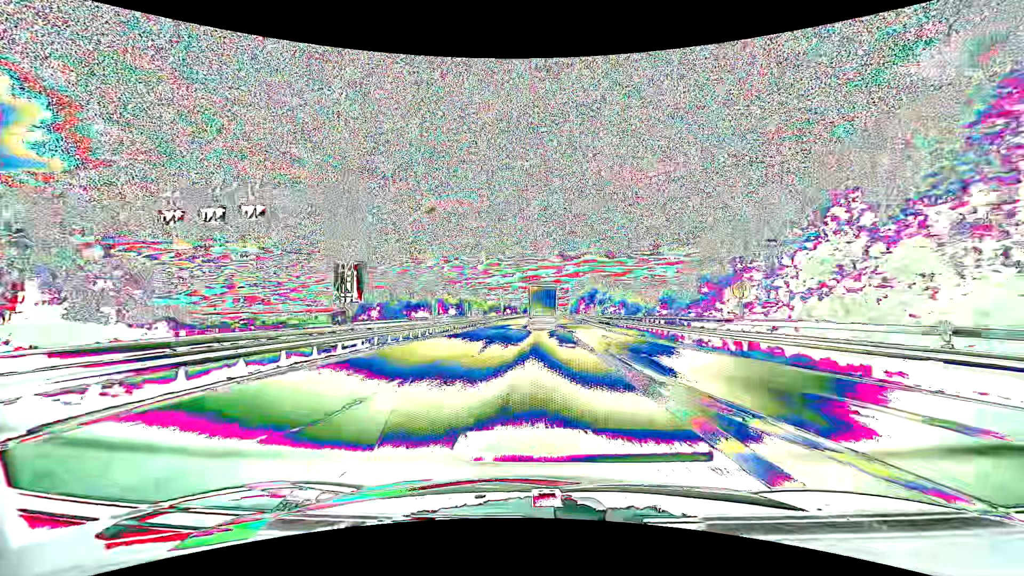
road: motorway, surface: asphalt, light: Day
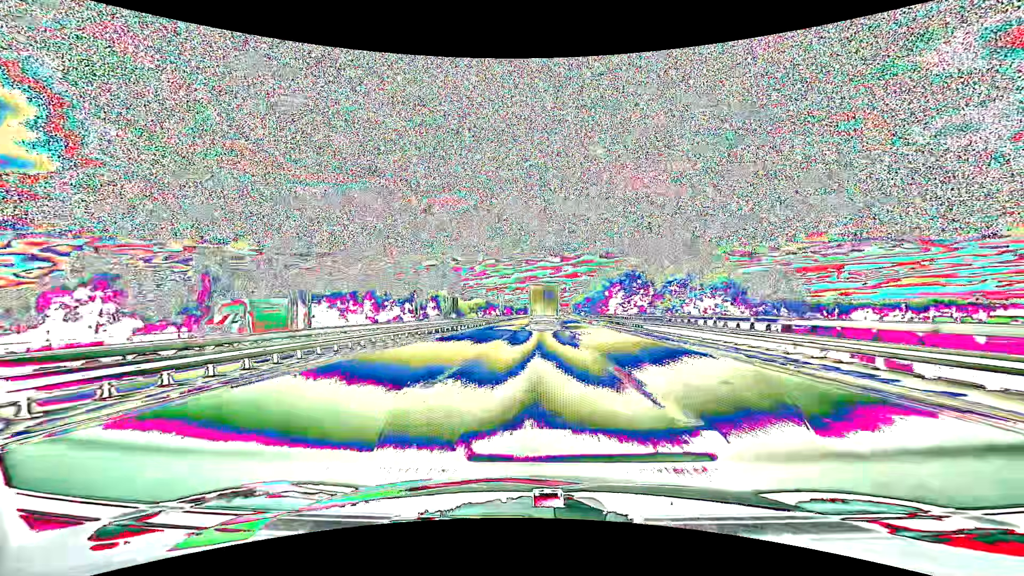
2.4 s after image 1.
(+0.3, +60.4) m; 0°
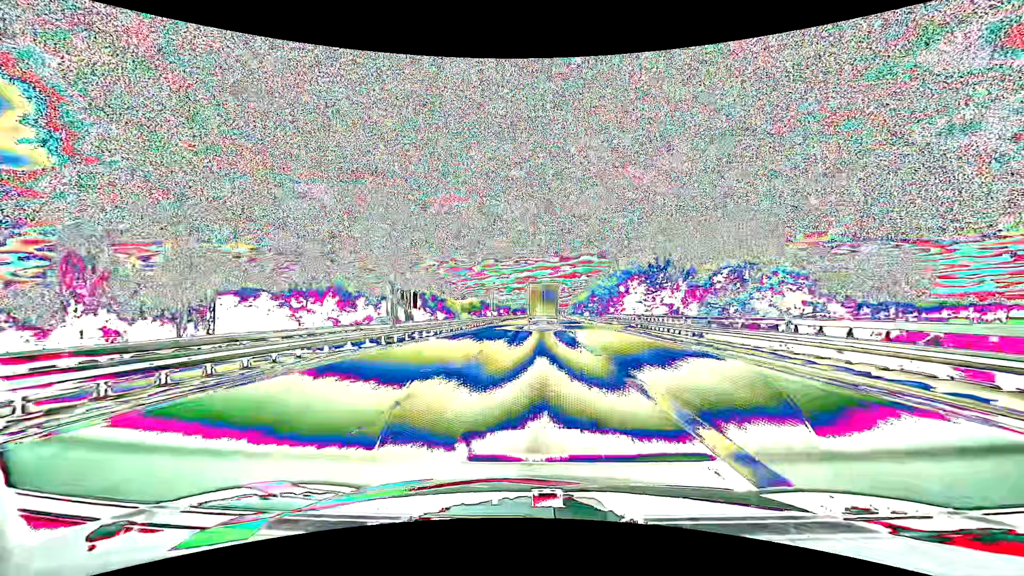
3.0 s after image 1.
(0.0, +14.7) m; 0°
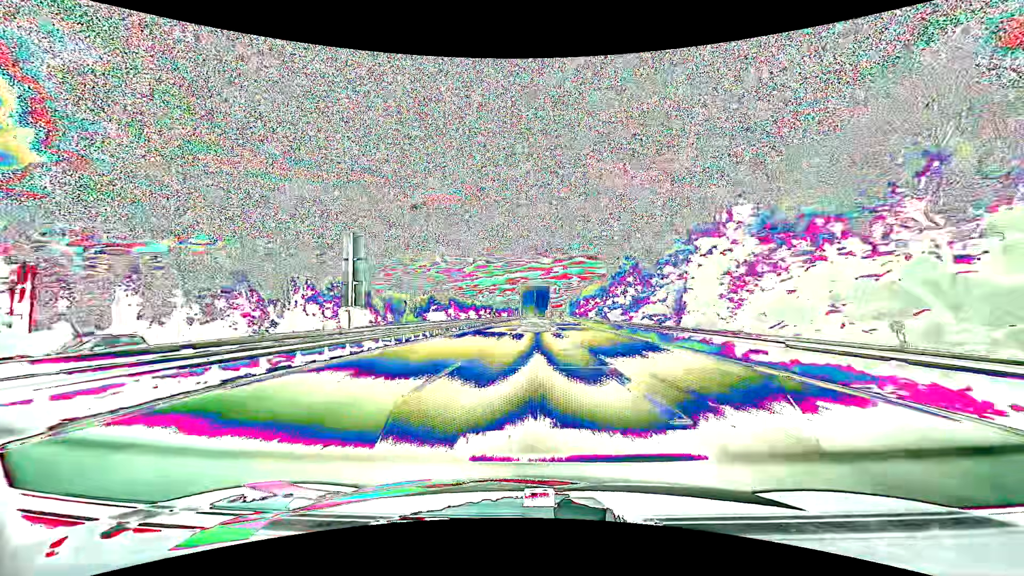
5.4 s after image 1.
(+0.5, +58.2) m; +1°
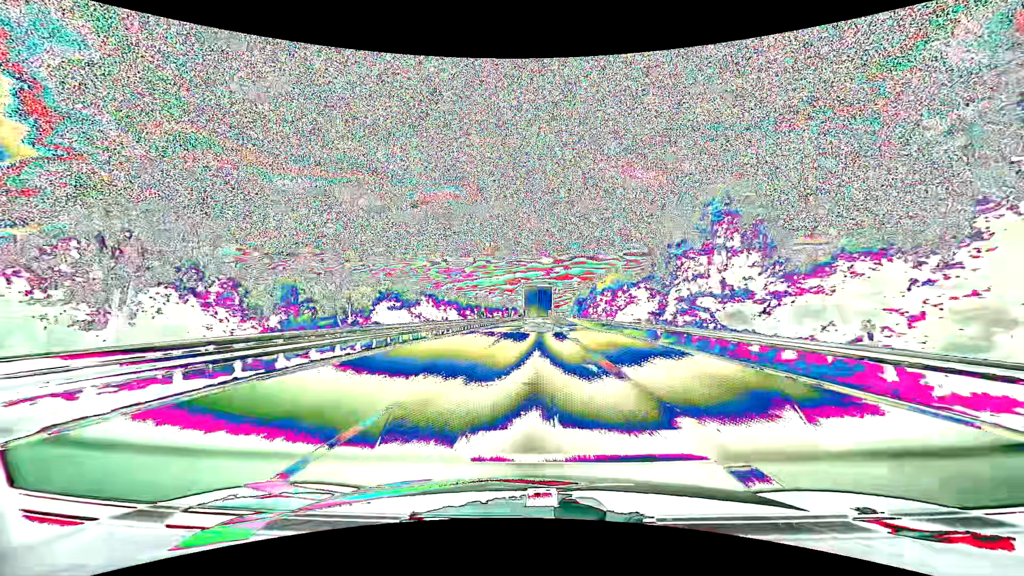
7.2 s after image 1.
(0.0, +43.4) m; 0°
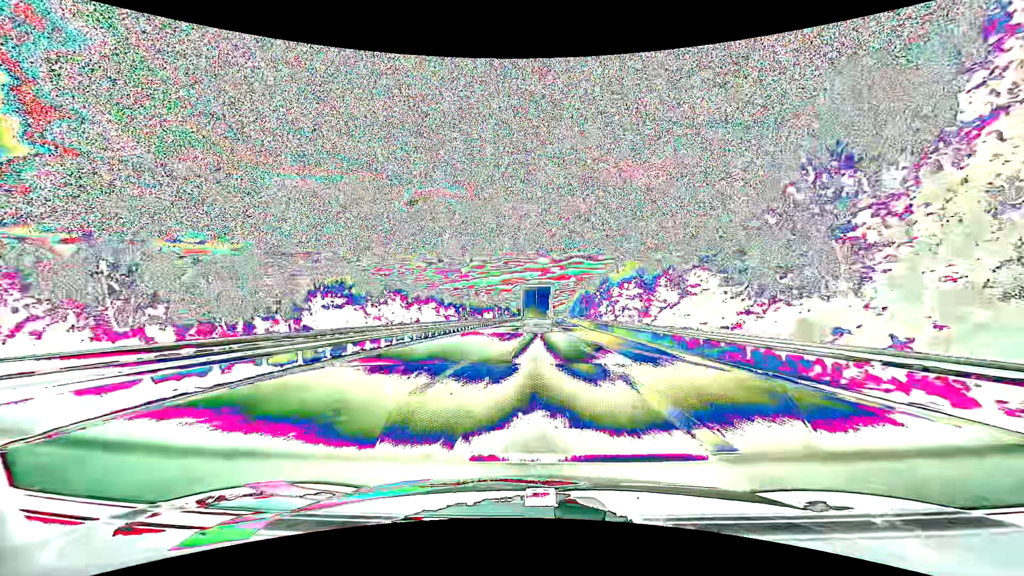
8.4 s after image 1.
(+0.1, +28.8) m; 0°
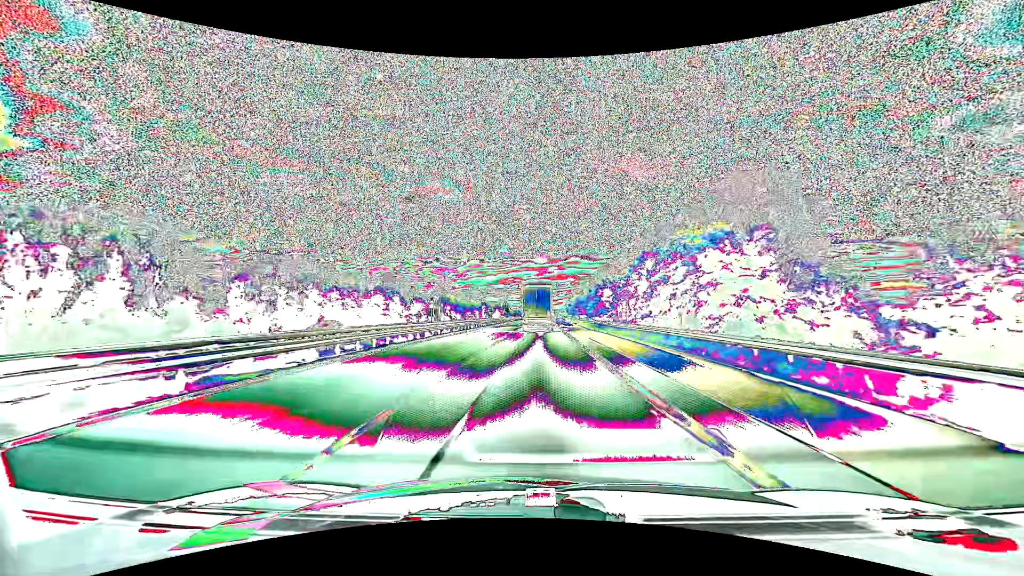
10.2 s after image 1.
(+0.2, +43.2) m; 0°
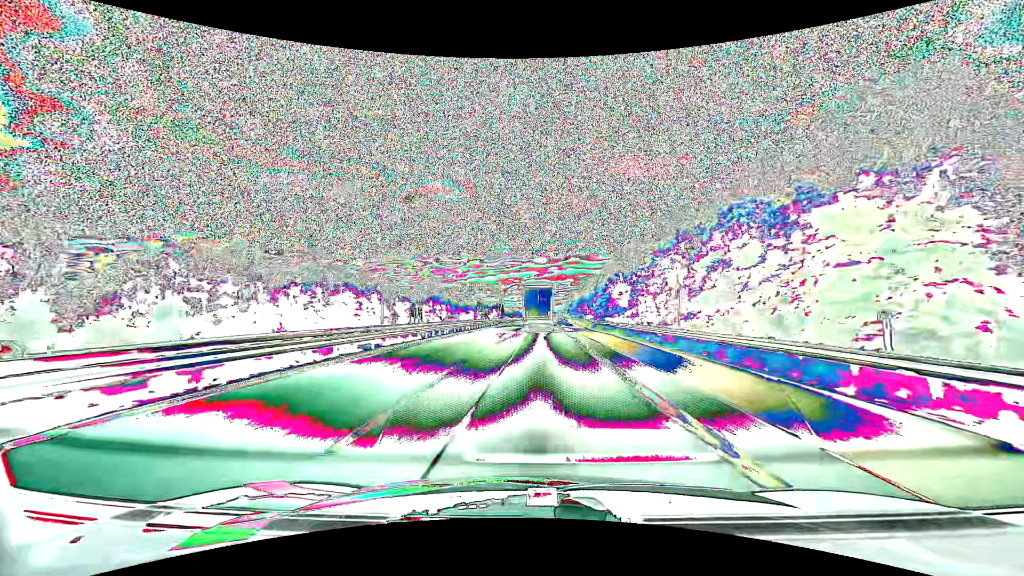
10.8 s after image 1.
(0.0, +14.5) m; 0°
(0, +10) (0, +20) (0, +30) (0, +40) (0, +50) (0, +60) (+1, +70) (+1, +80) (+1, +90) (+1, +100) m
